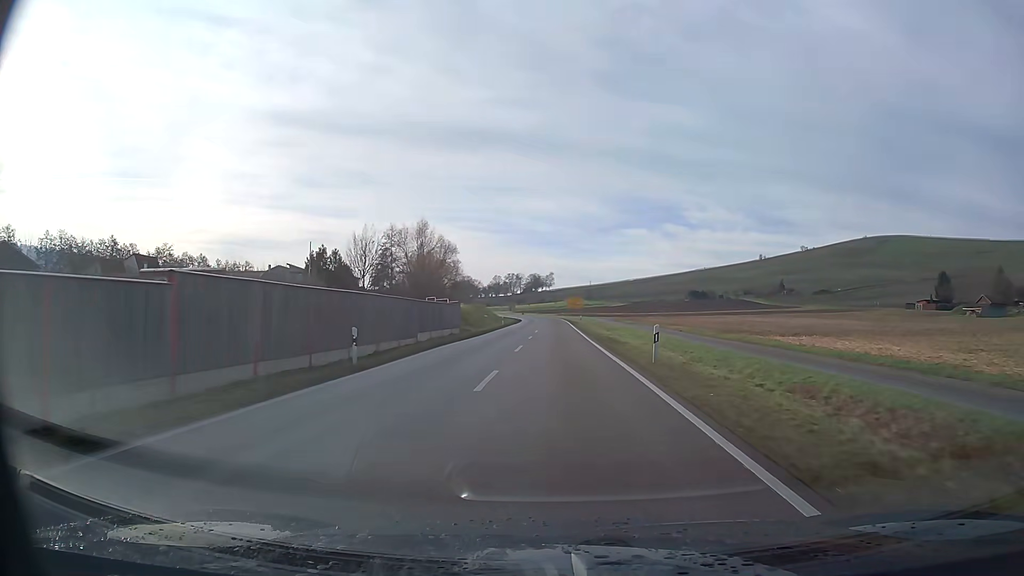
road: primary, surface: asphalt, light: Day
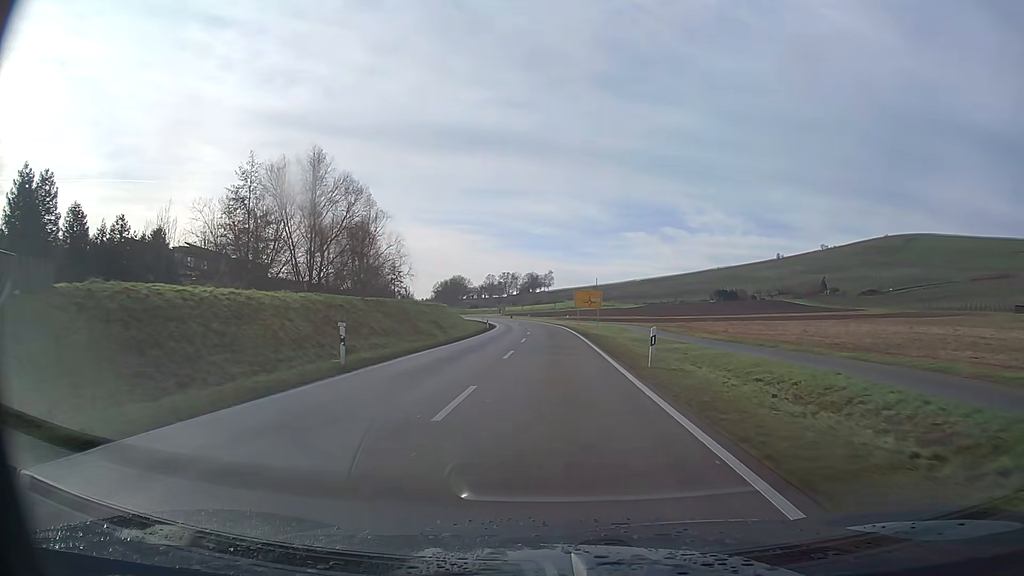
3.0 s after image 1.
(+0.1, +51.3) m; 0°
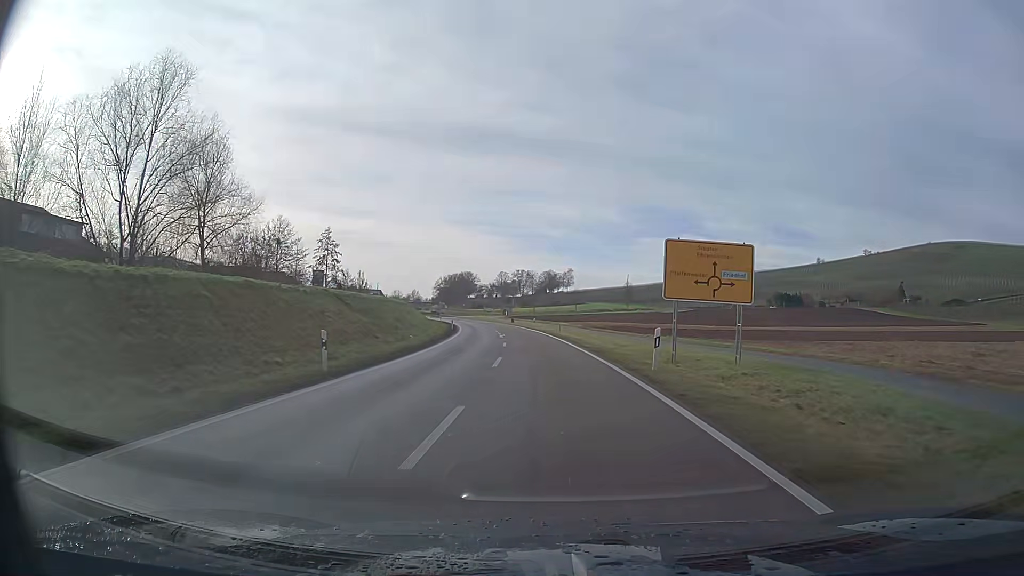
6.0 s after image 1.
(-0.8, +51.1) m; -2°
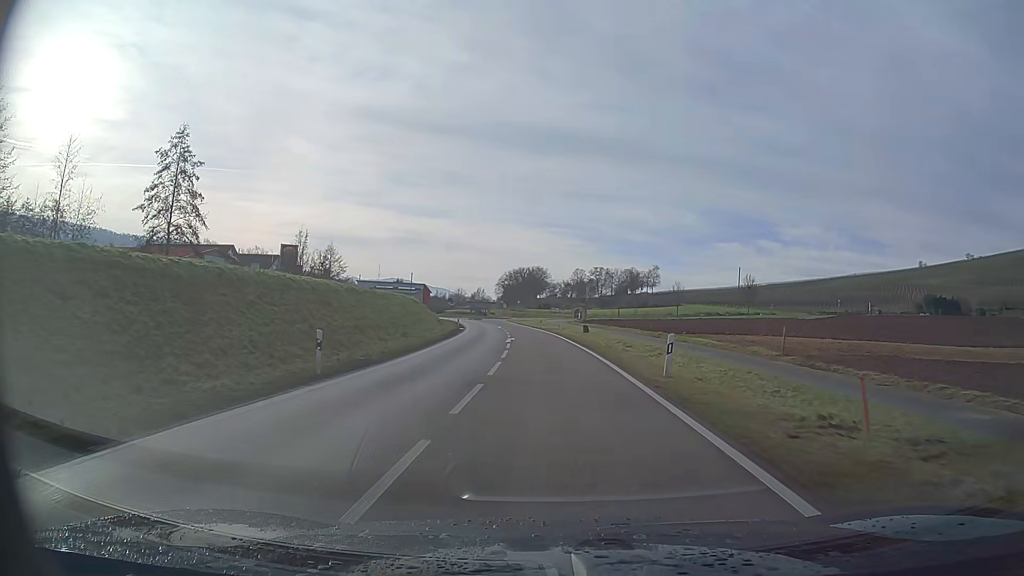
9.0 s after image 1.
(-2.8, +50.9) m; -7°
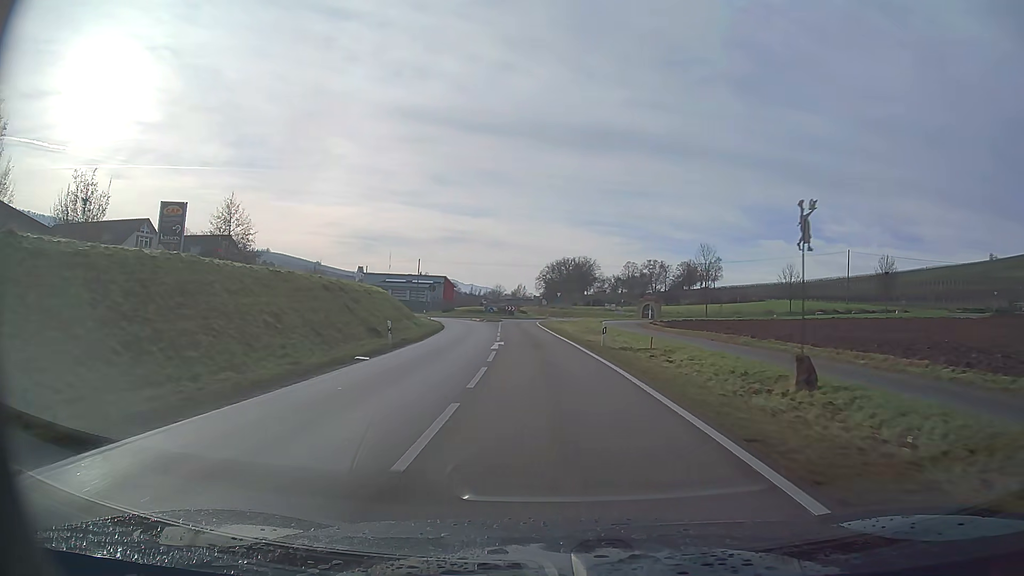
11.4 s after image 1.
(-1.3, +40.1) m; -4°
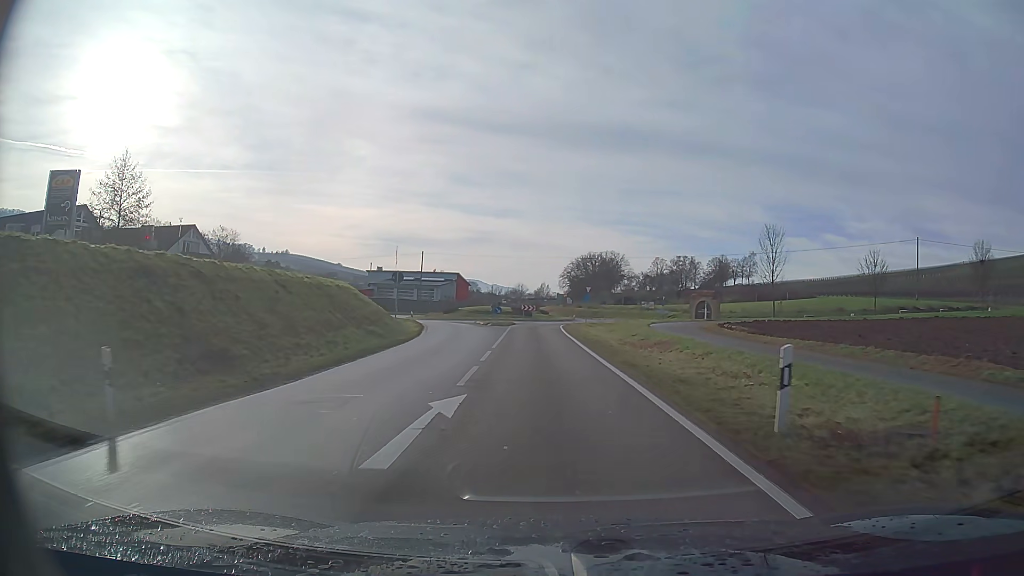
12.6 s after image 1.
(-0.3, +17.8) m; -2°
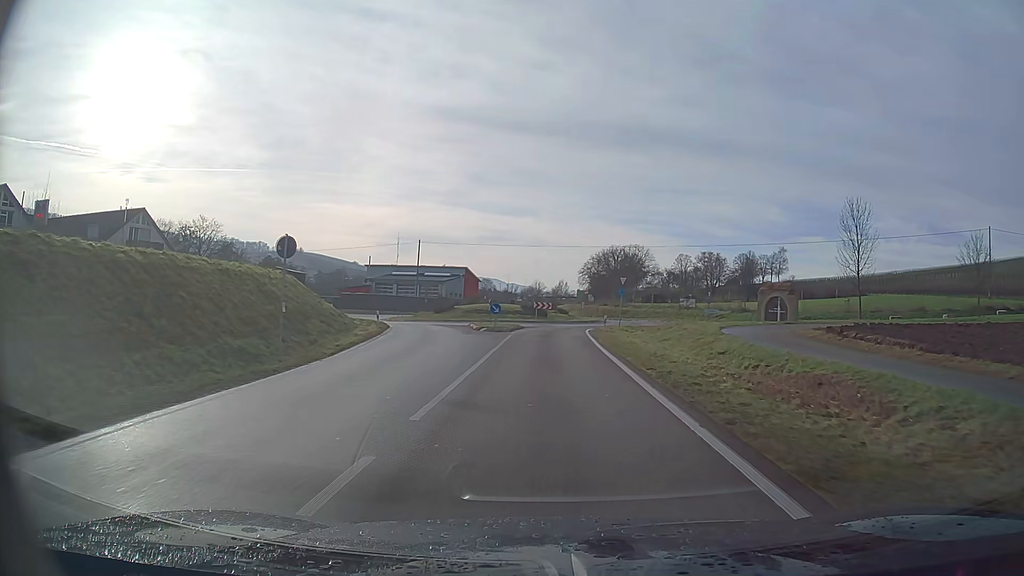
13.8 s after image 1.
(-0.2, +16.0) m; -1°
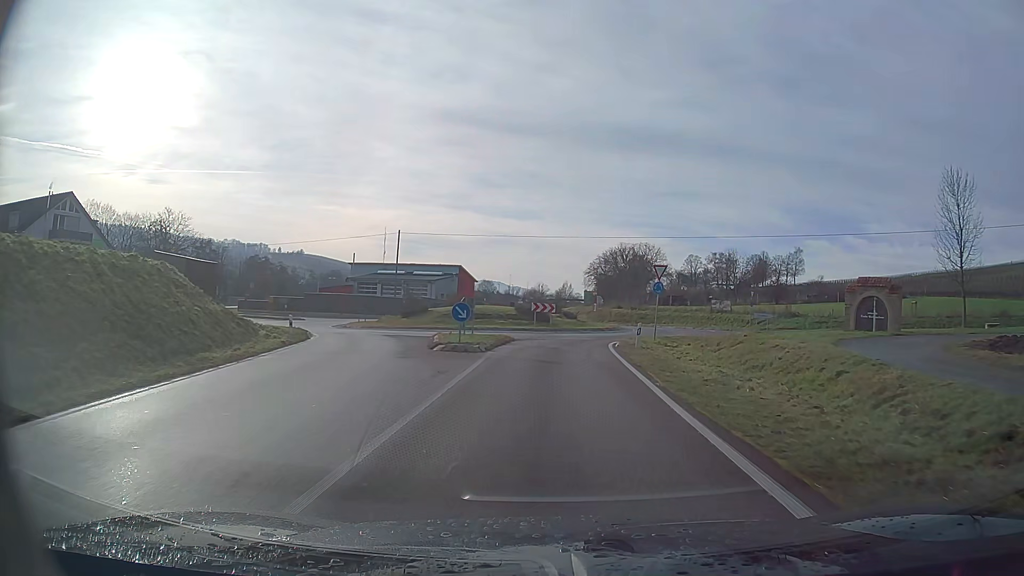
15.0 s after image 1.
(0.0, +14.0) m; 0°
(0, +10) (0, +20) (+2, +30) (+5, +39) (+7, +49) (+4, +58) (-1, +67) (-4, +77) (-5, +86) (-5, +96) m
